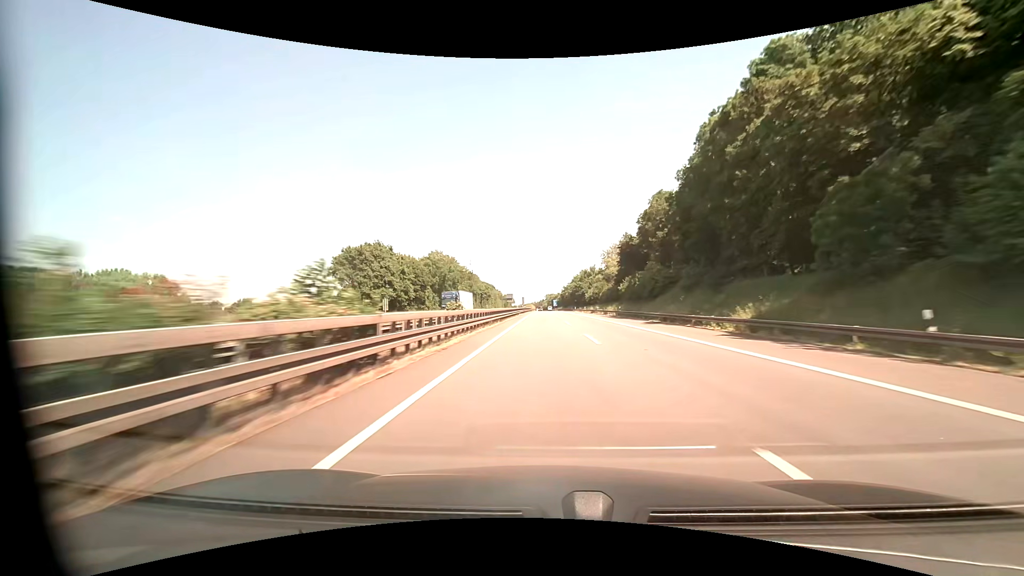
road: motorway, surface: asphalt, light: Day
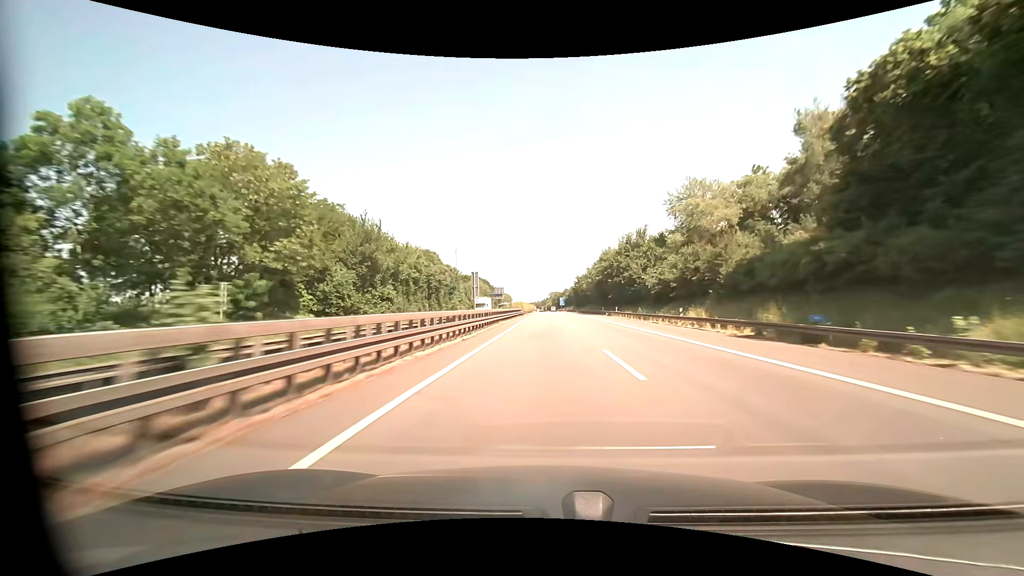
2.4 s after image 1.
(-0.4, +80.8) m; 0°
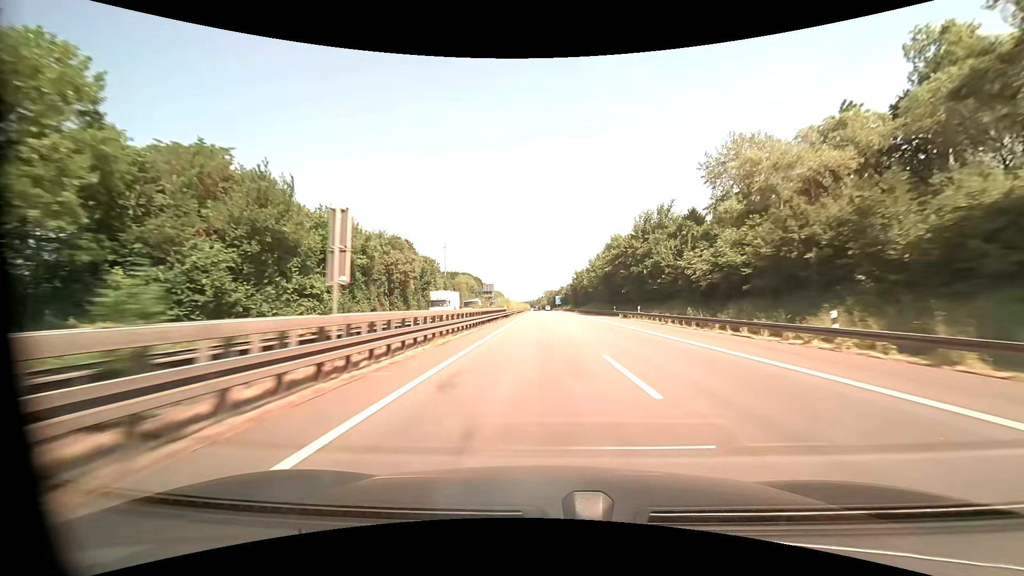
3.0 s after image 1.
(0.0, +20.0) m; 0°
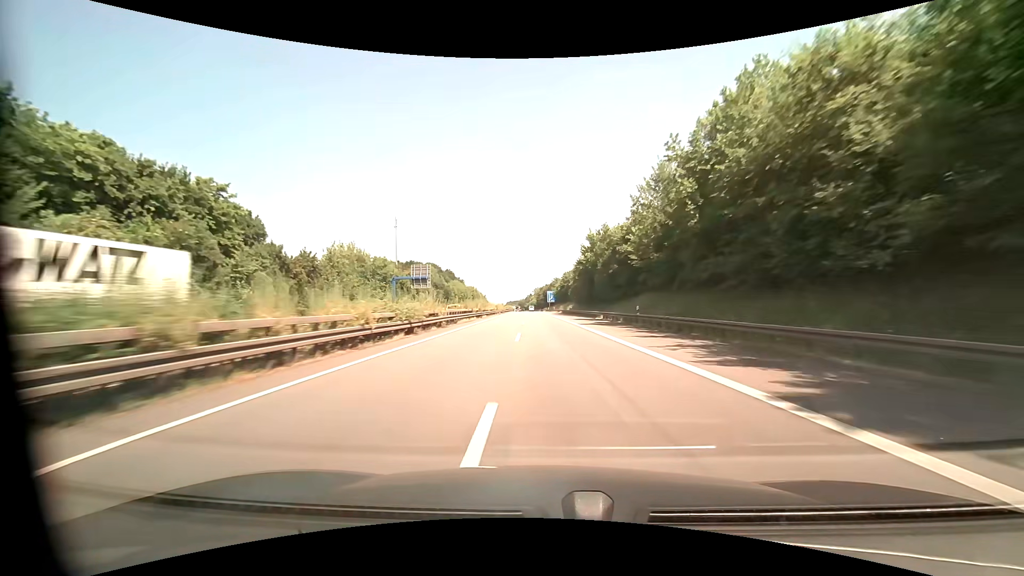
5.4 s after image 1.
(+1.4, +79.3) m; +1°
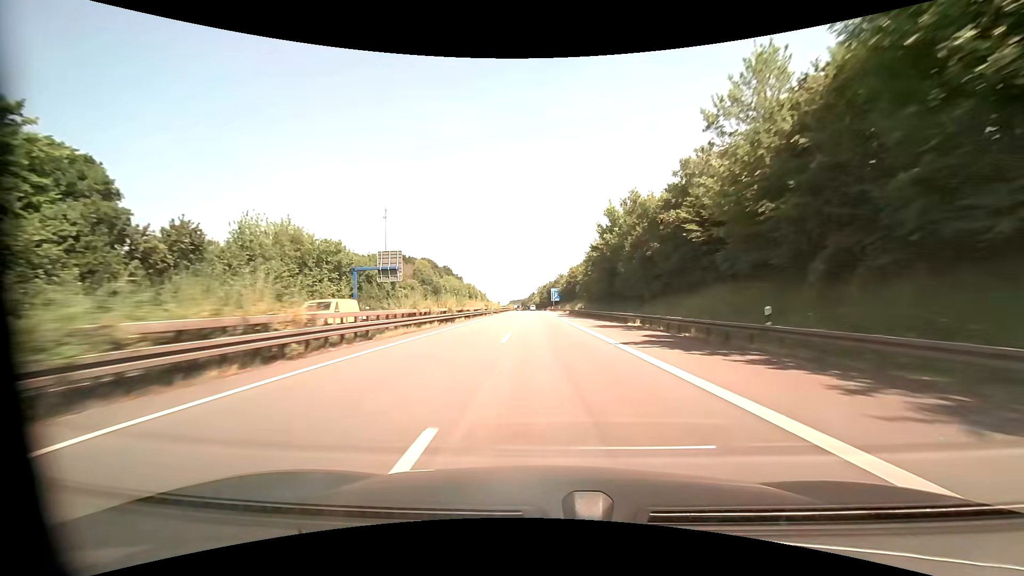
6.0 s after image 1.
(-0.1, +19.6) m; 0°
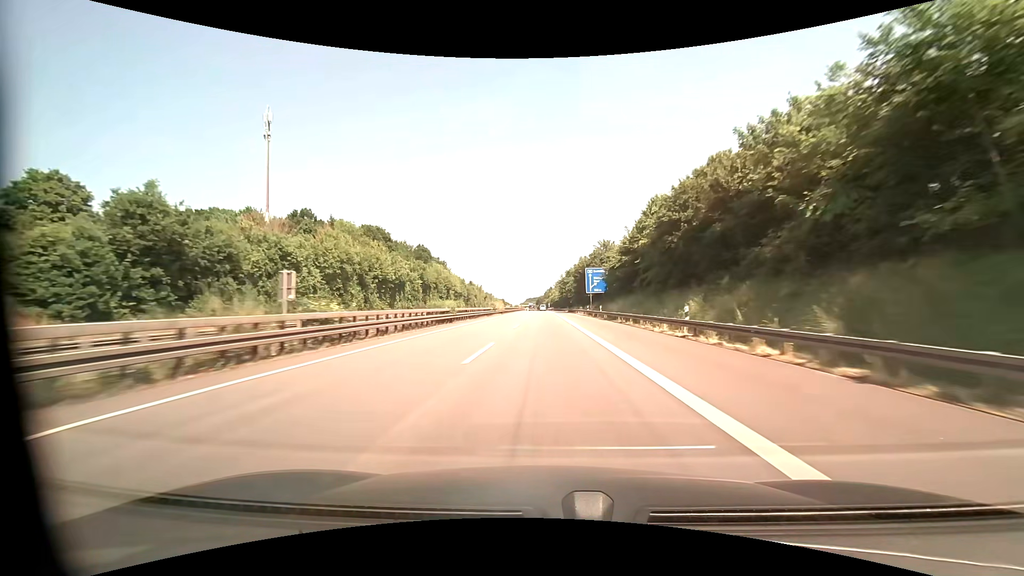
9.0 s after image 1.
(-2.1, +97.0) m; -2°
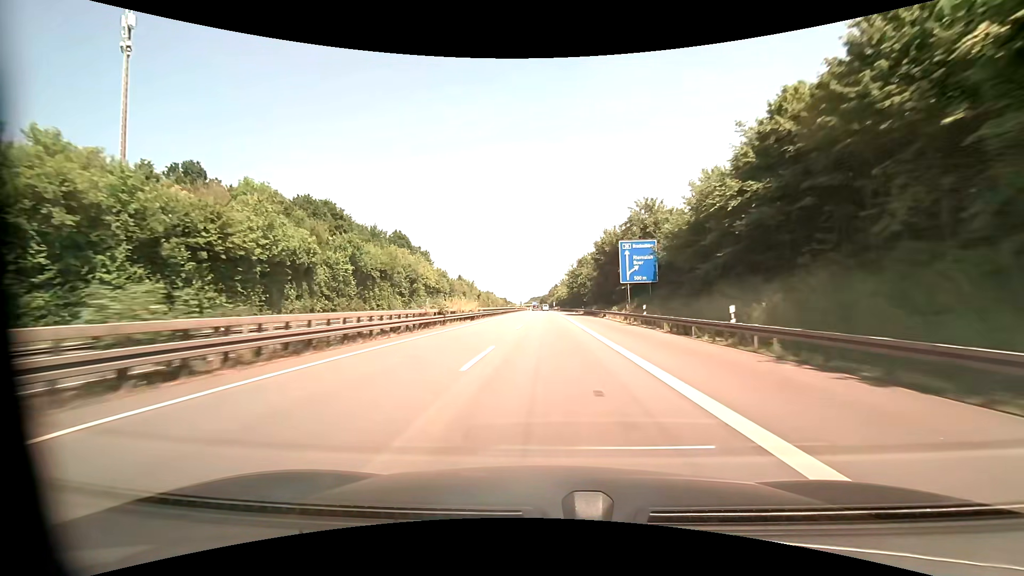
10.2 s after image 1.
(-0.2, +37.5) m; -1°
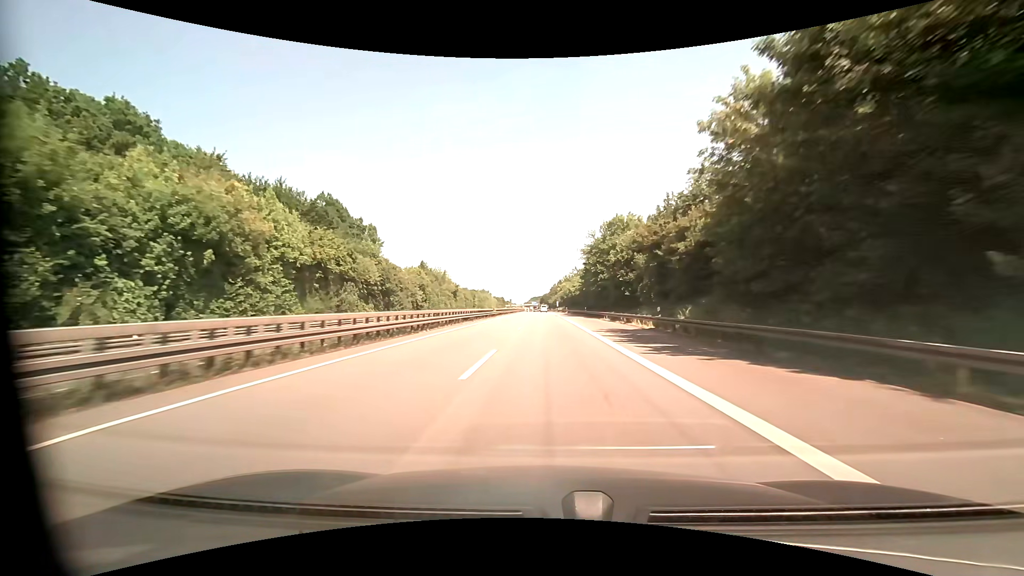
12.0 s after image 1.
(-0.1, +55.7) m; 0°
(0, +10) (0, +20) (0, +30) (0, +40) (0, +50) (0, +60) (0, +70) (0, +80) (-1, +90) (-1, +100) m
